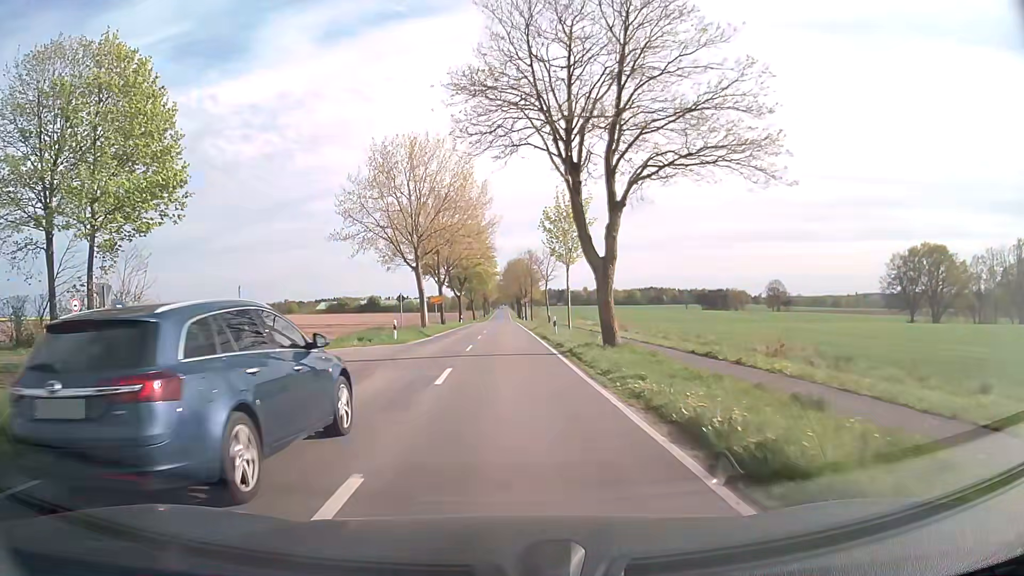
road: secondary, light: Day
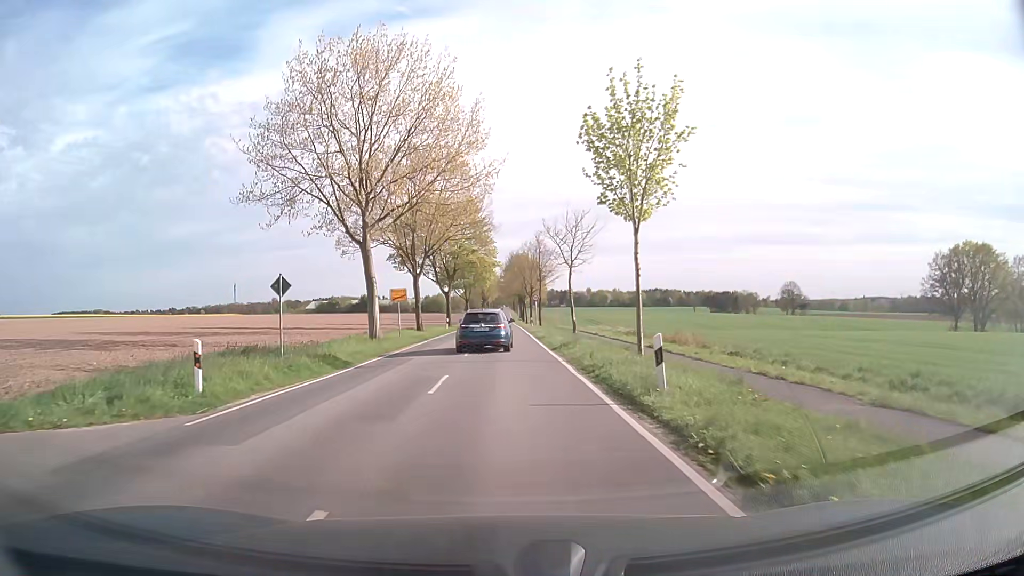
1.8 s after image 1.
(0.0, +20.8) m; 0°
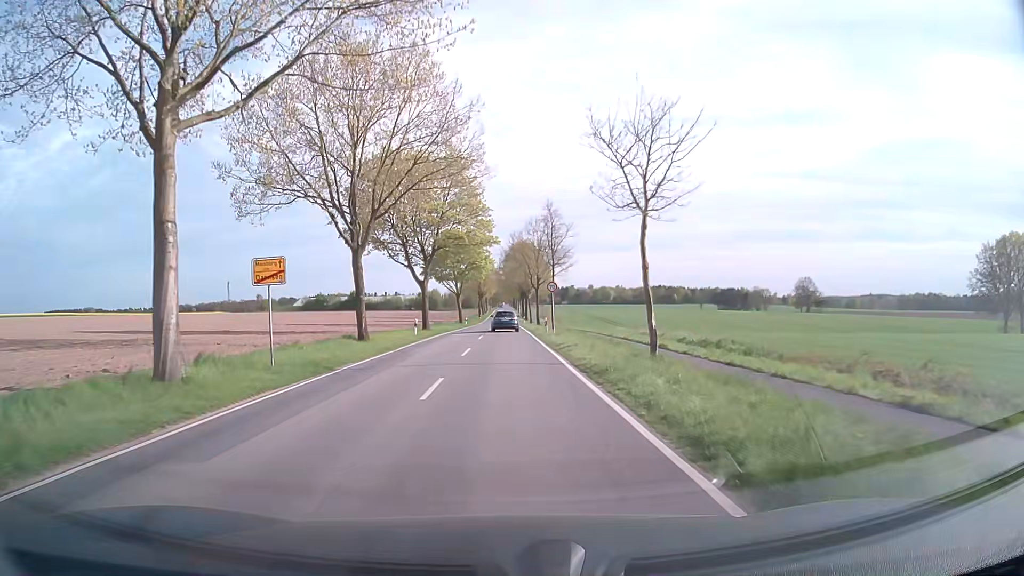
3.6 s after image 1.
(0.0, +20.8) m; 0°
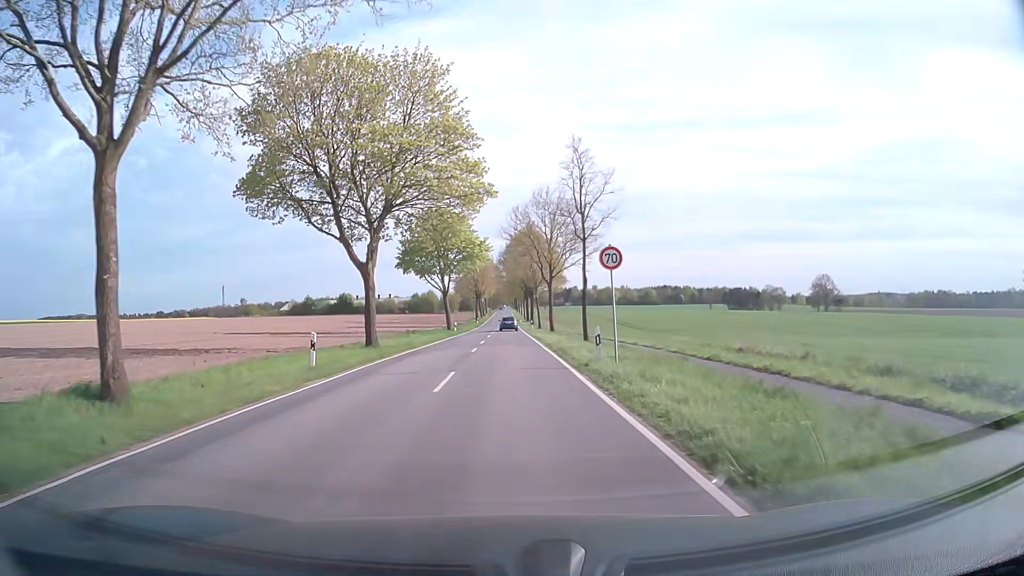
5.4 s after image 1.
(+0.1, +21.1) m; 0°
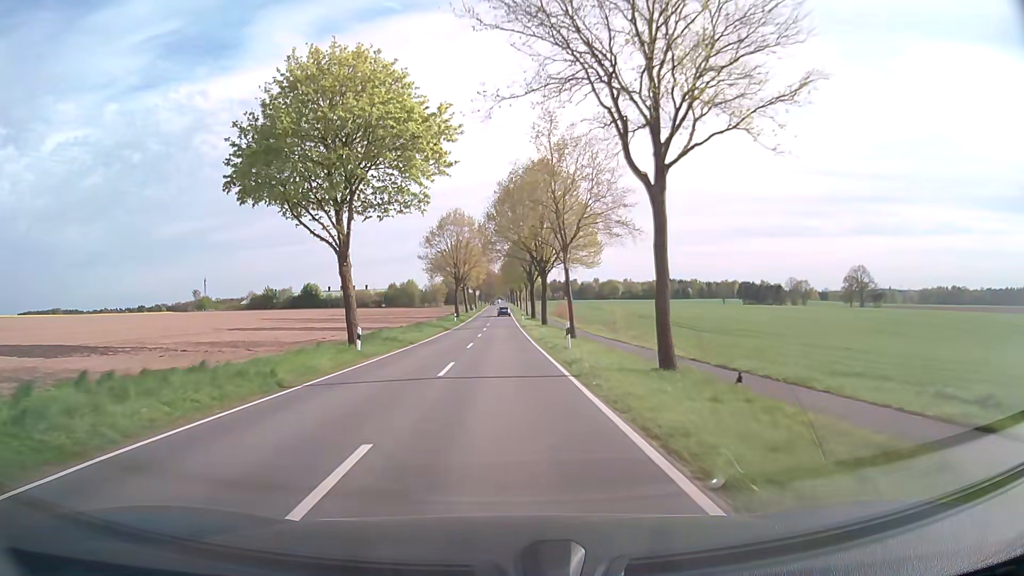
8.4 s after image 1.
(+0.3, +43.0) m; +1°
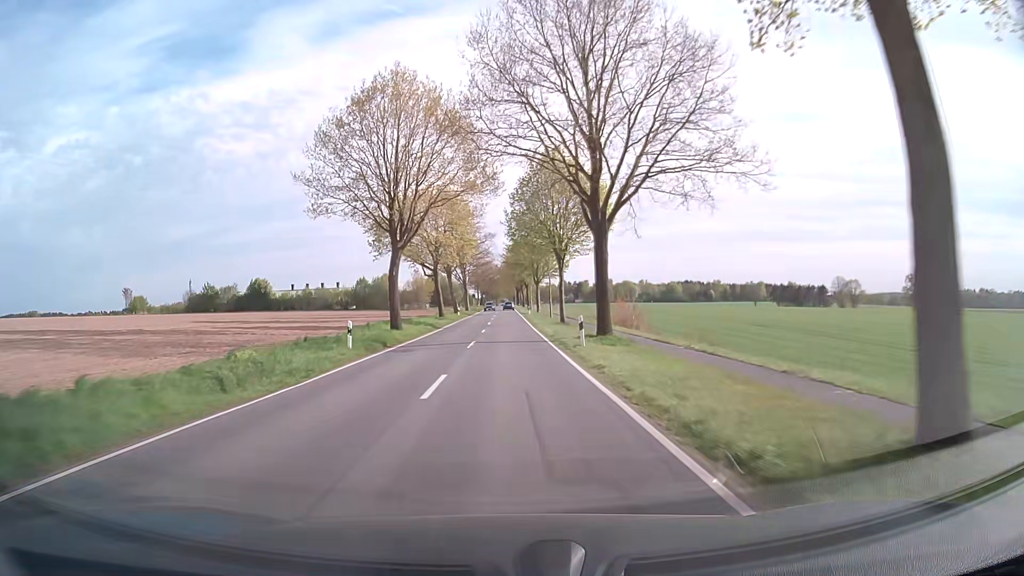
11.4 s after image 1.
(-0.5, +53.5) m; -1°
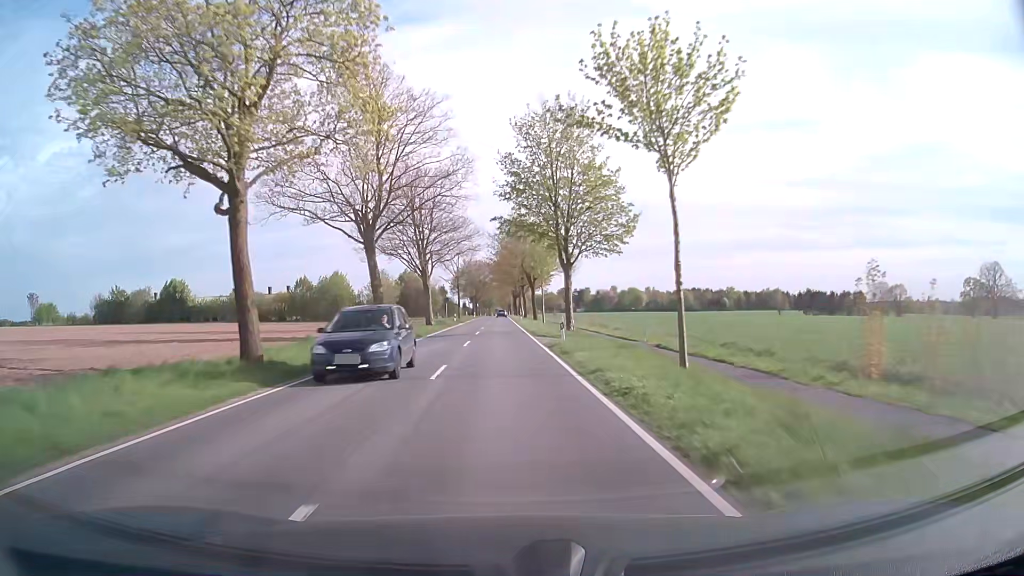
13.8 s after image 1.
(+0.3, +45.8) m; 0°
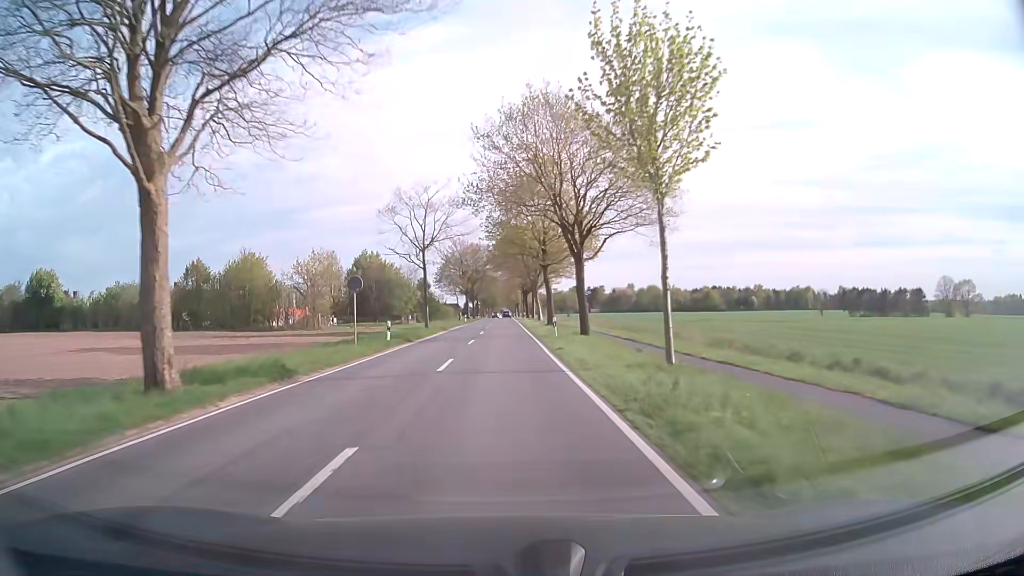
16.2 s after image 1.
(+0.2, +45.8) m; 0°
(0, +10) (0, +20) (0, +30) (0, +40) (0, +50) (0, +60) (0, +70) (0, +80) (0, +90) (0, +100) m
